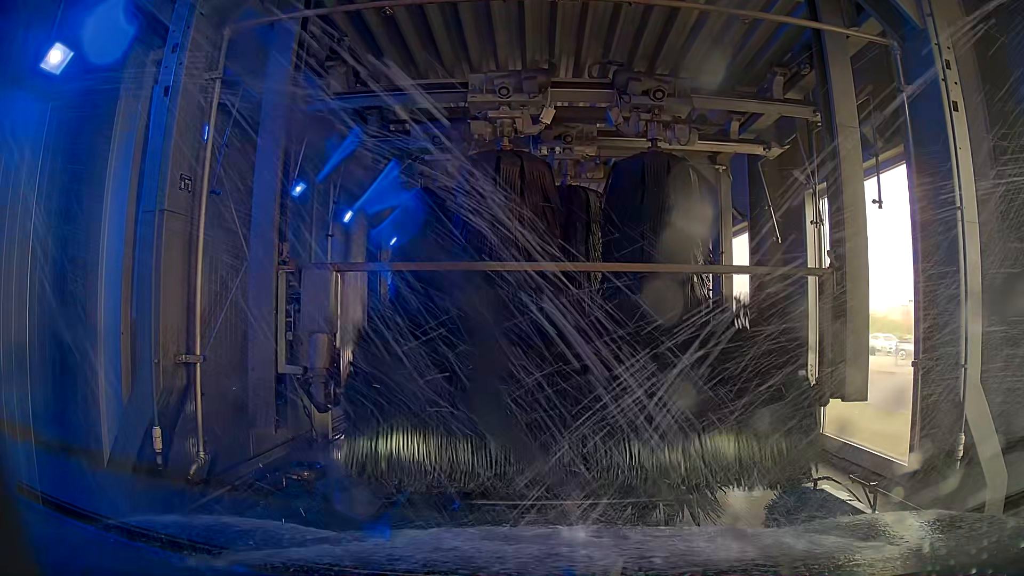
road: service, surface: asphalt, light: Day
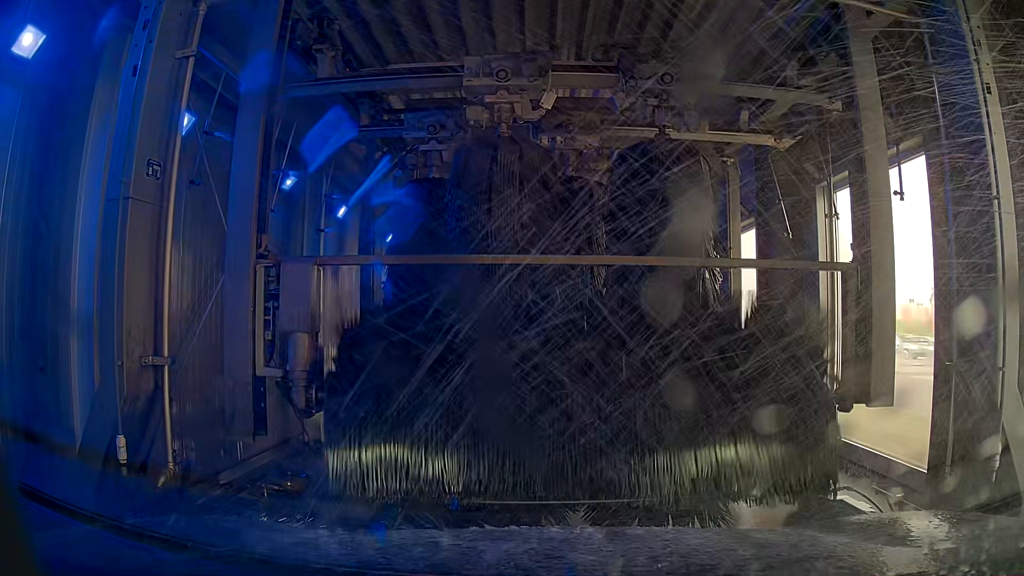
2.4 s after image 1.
(0.0, +0.2) m; 0°
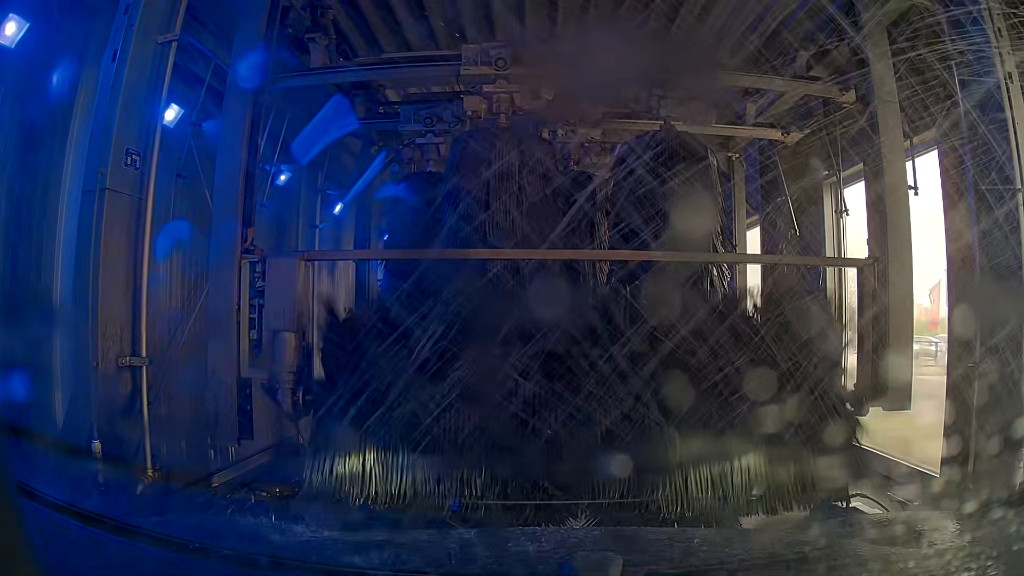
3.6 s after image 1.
(0.0, +0.1) m; 0°
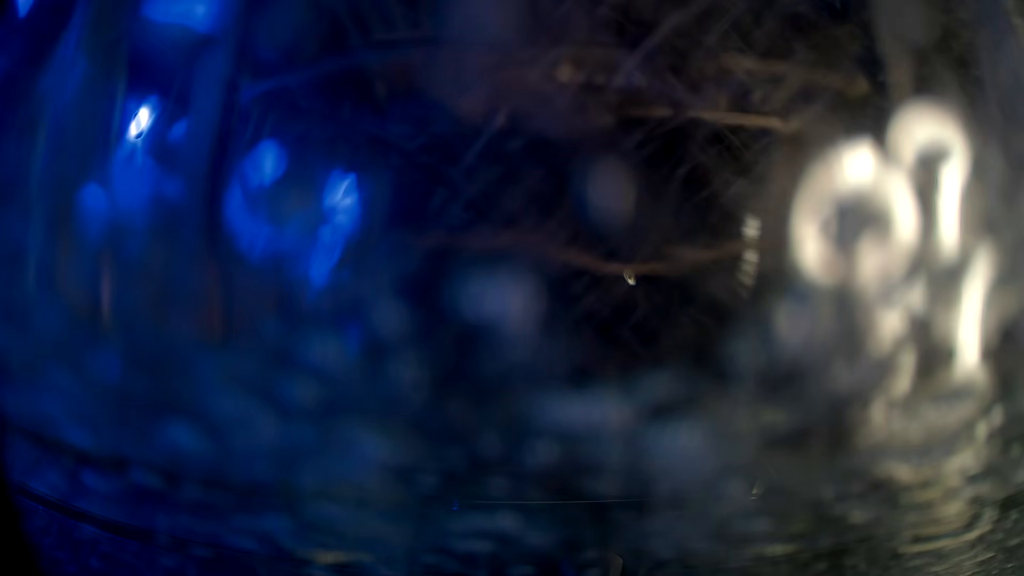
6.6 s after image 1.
(0.0, +0.2) m; 0°
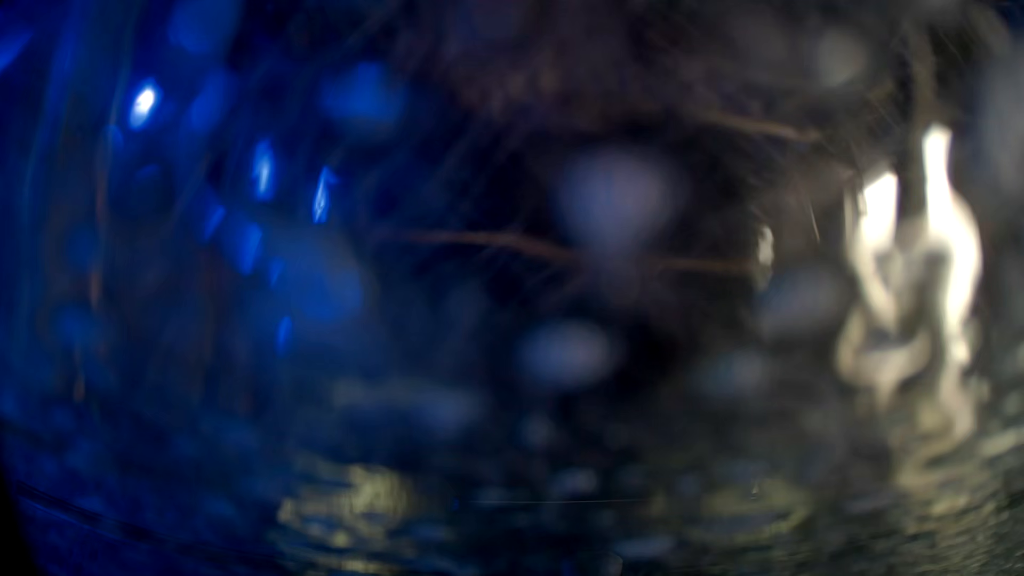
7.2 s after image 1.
(0.0, 0.0) m; 0°
